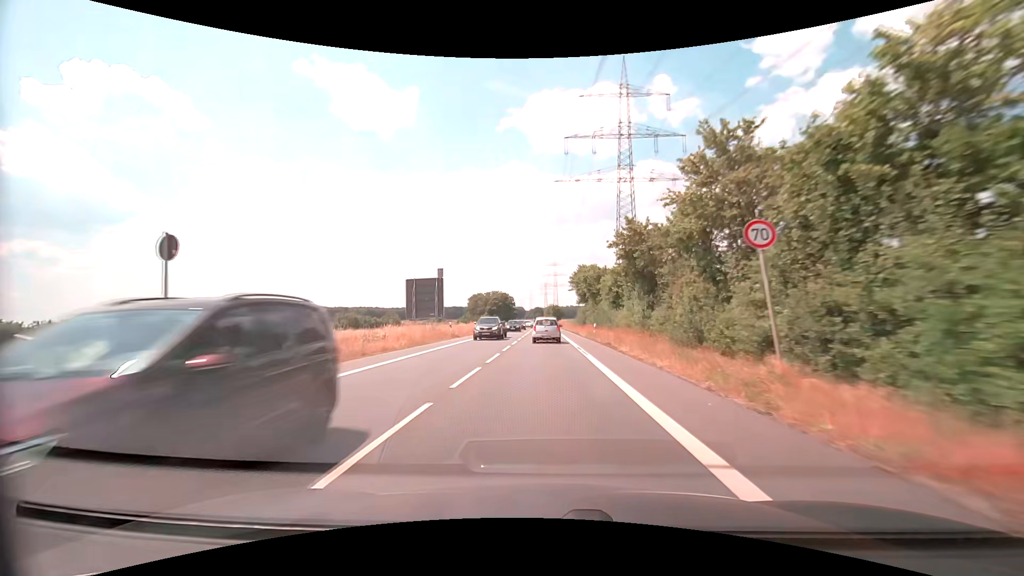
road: secondary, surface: asphalt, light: Day
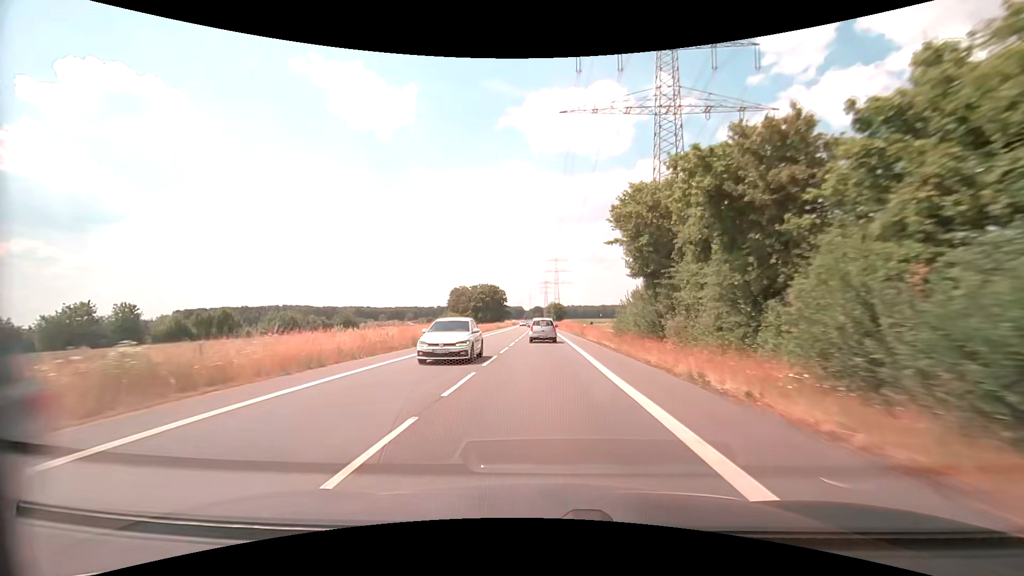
(+0.2, +43.3) m; 0°
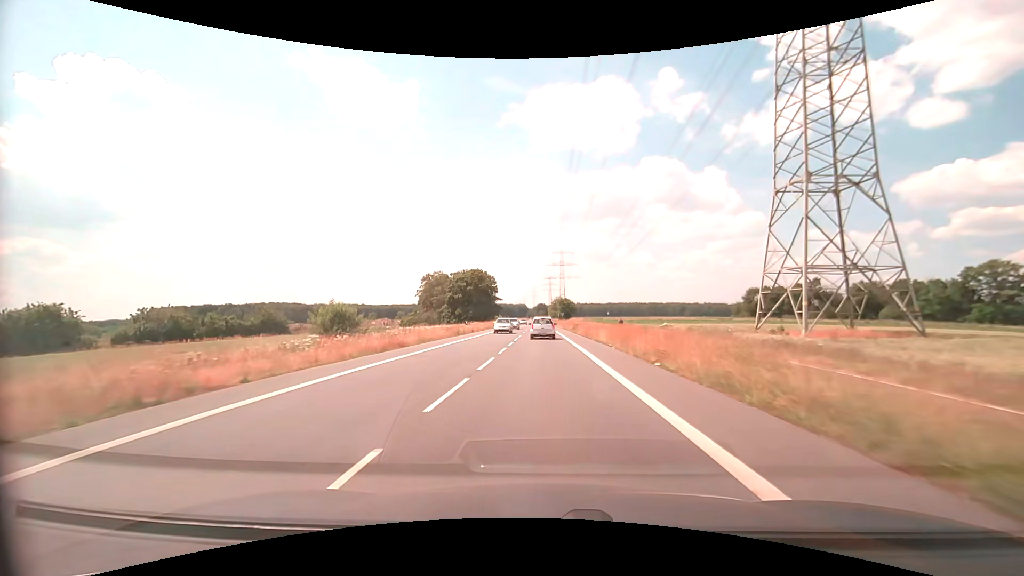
(-0.3, +43.9) m; -1°
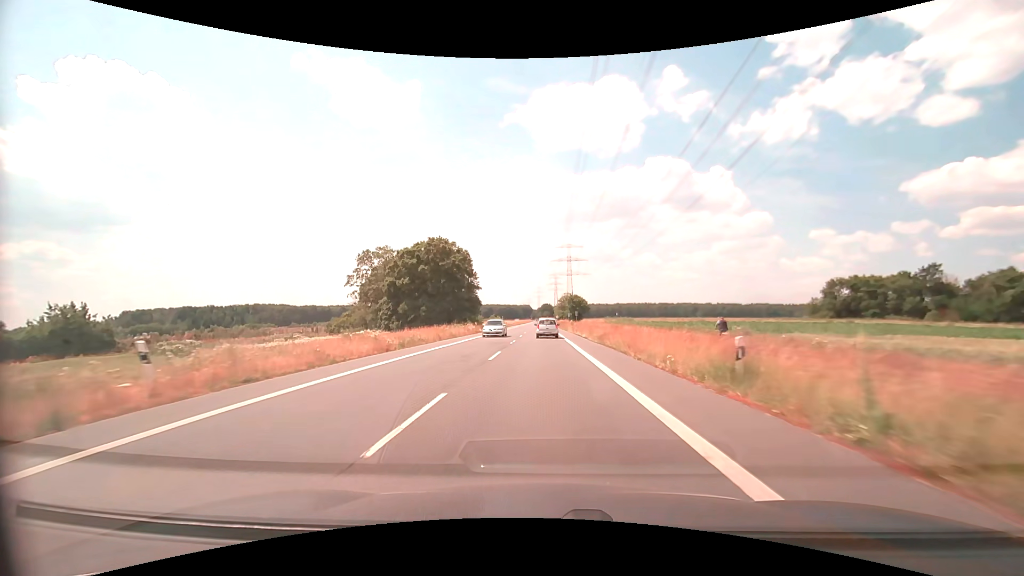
(-0.2, +44.4) m; -1°
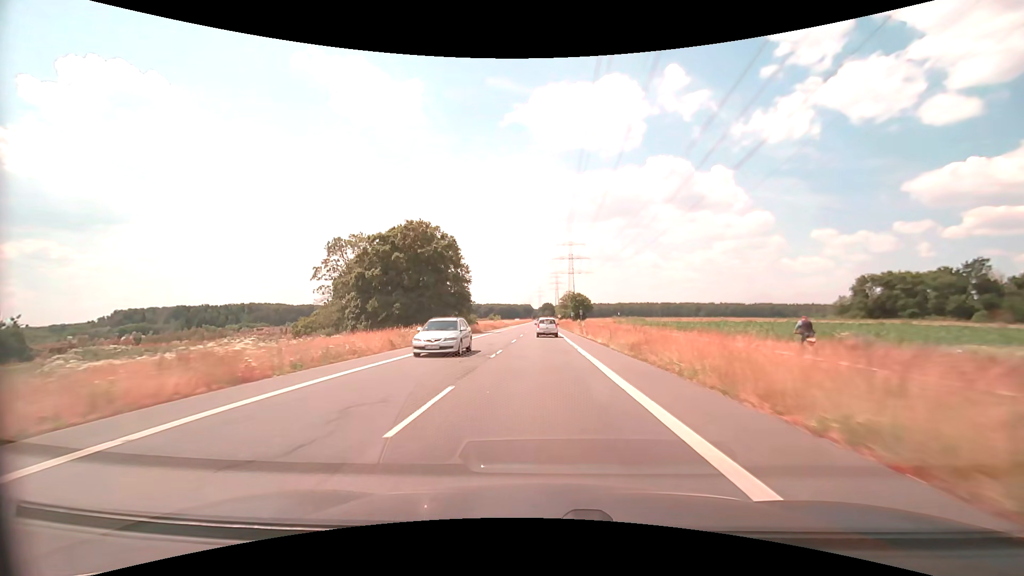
(0.0, +11.2) m; 0°
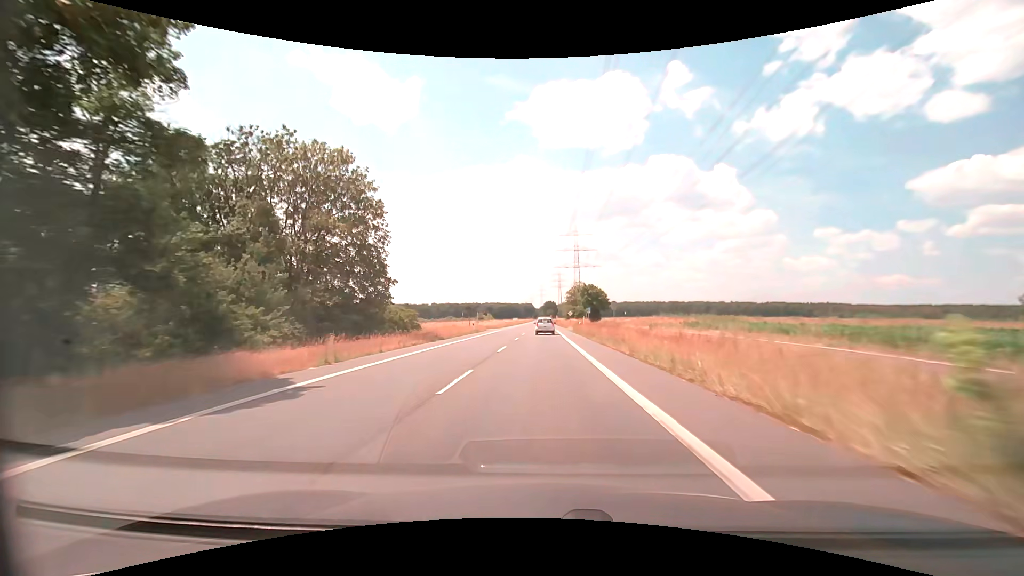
(-0.1, +44.9) m; 0°
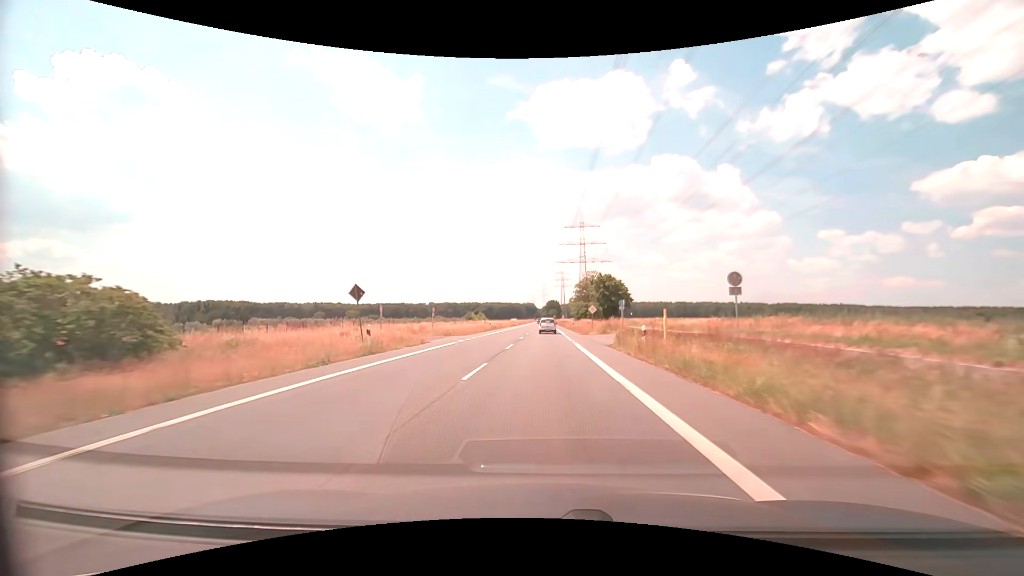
(-0.1, +34.0) m; 0°
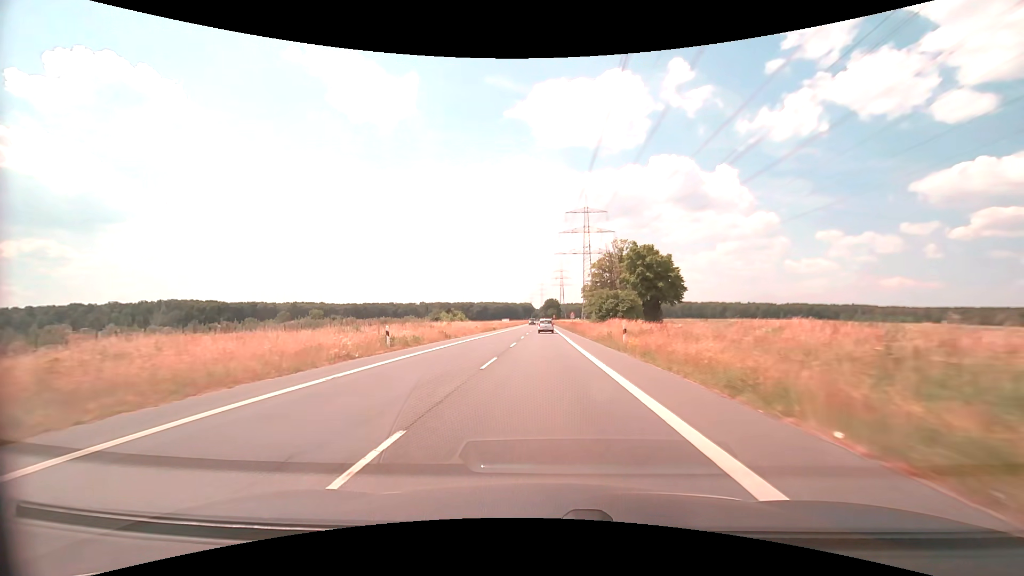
(+0.1, +45.3) m; 0°
(0, +10) (0, +20) (0, +30) (0, +40) (0, +50) (0, +60) (0, +70) (0, +80) (0, +90) (0, +100) m
